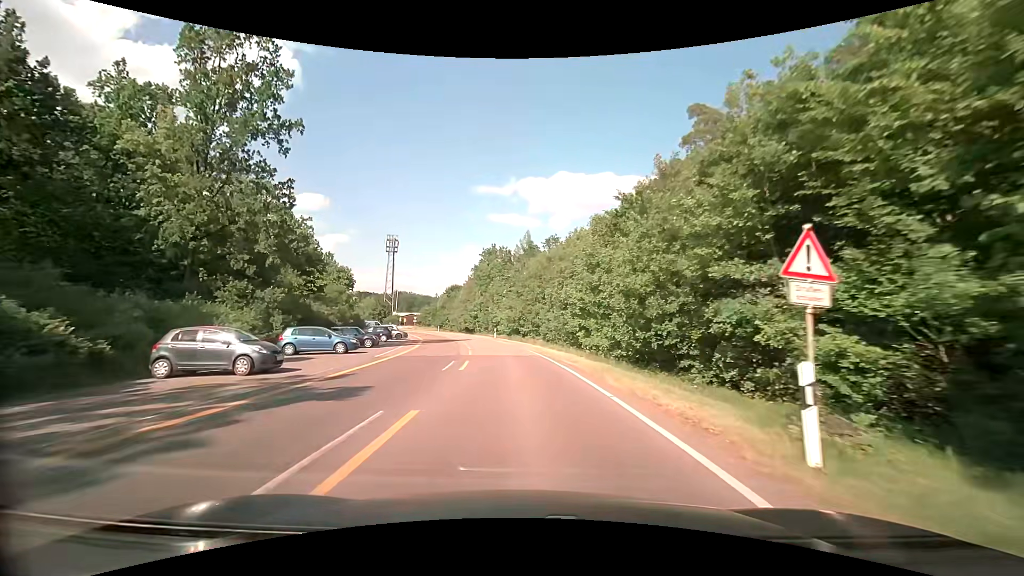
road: secondary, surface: asphalt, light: Day
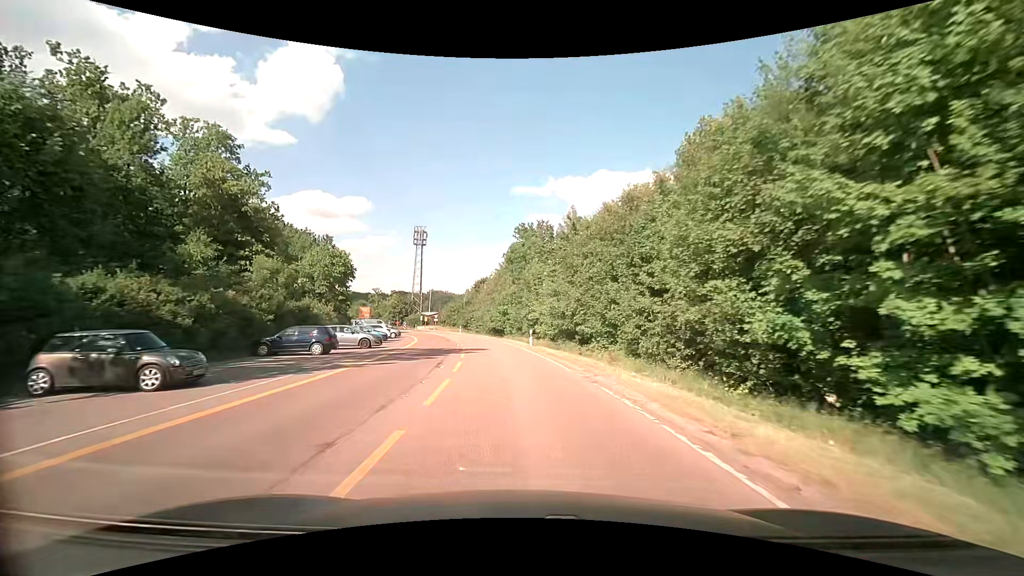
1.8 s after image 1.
(-1.0, +22.8) m; -5°
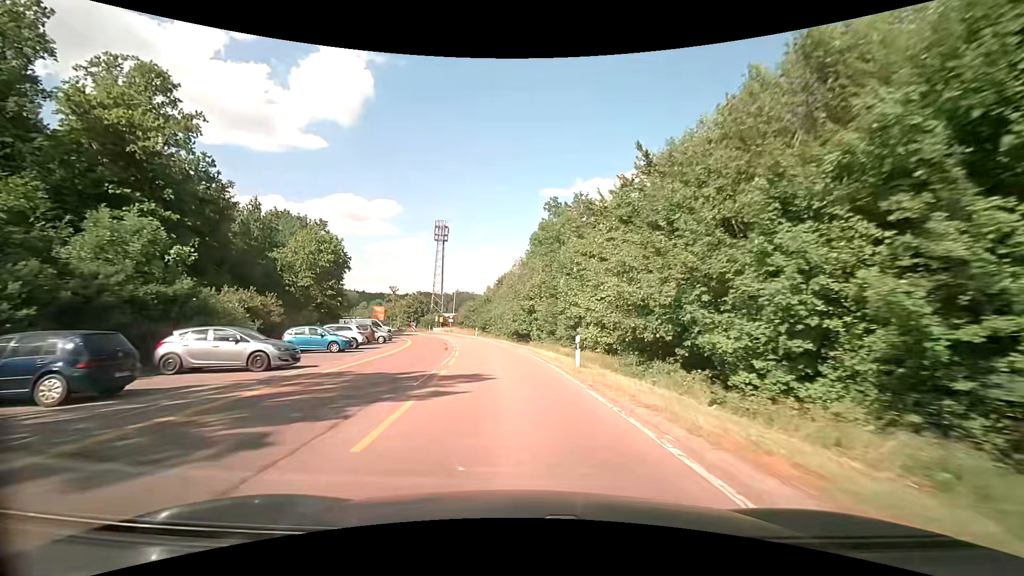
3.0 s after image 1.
(-0.4, +15.2) m; -3°
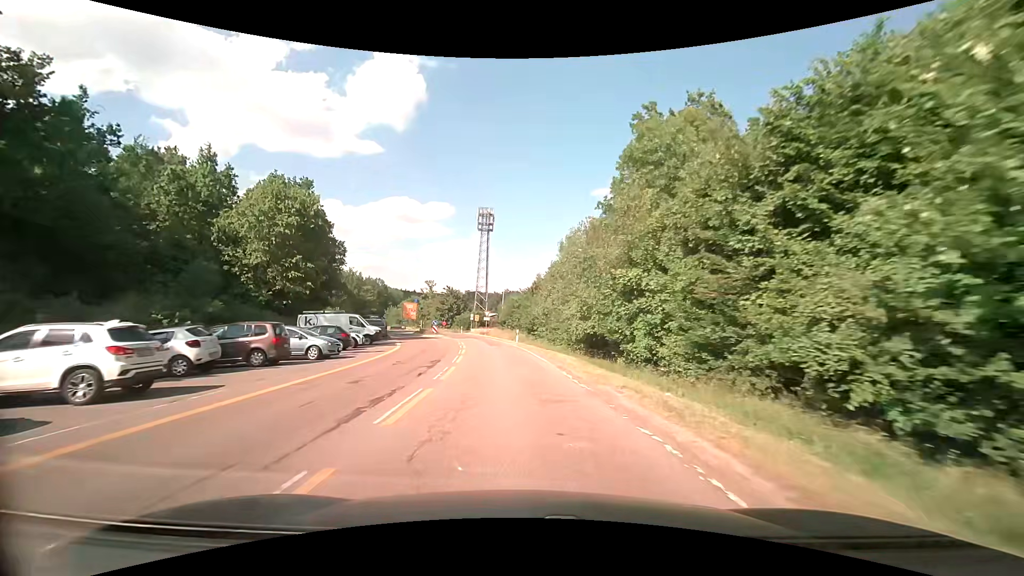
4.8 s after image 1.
(-1.2, +22.7) m; -6°
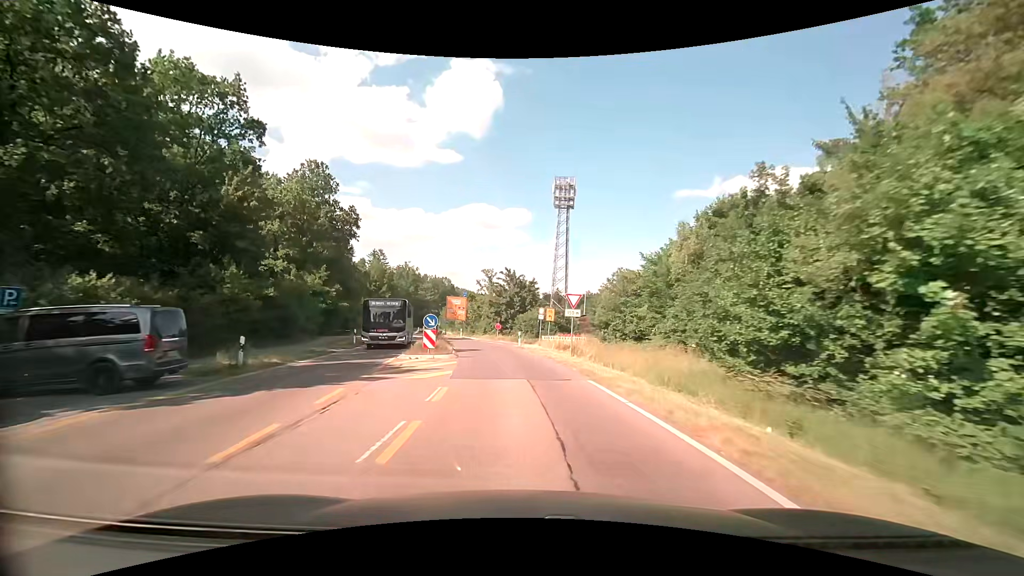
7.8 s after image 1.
(-3.1, +37.9) m; -9°
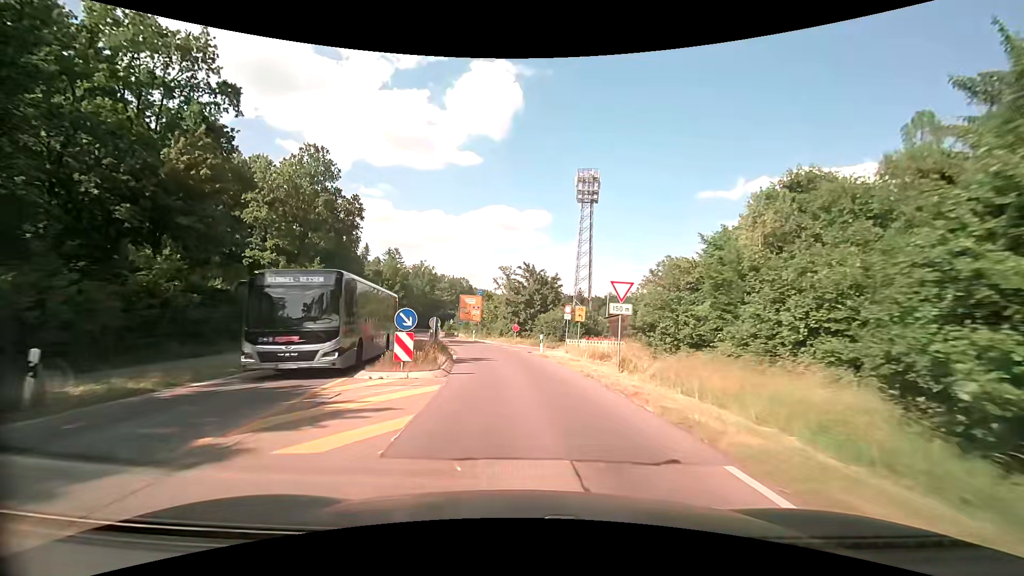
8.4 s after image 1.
(-0.1, +7.6) m; -2°
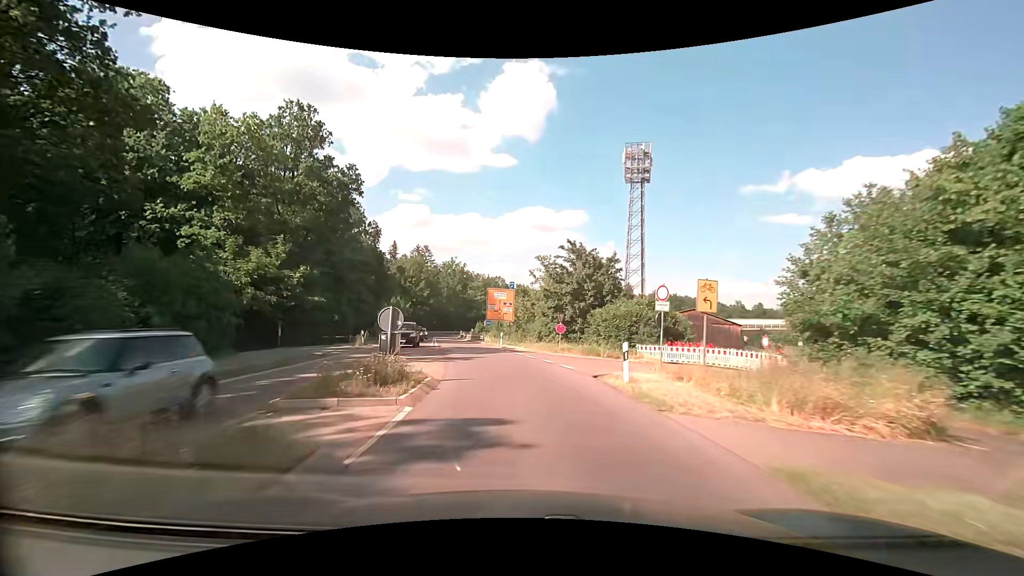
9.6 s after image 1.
(-0.6, +15.2) m; -5°
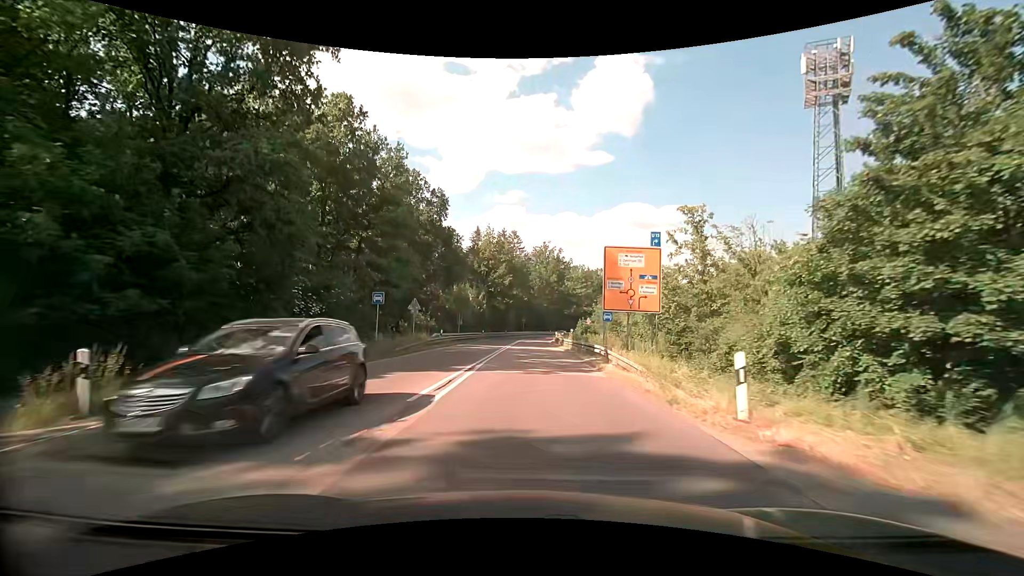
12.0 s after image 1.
(-3.1, +30.2) m; -11°
(0, +10) (0, +20) (0, +30) (0, +40) (0, +50) (0, +60) (+1, +70) (+1, +80) (+3, +90) (+5, +99) m
